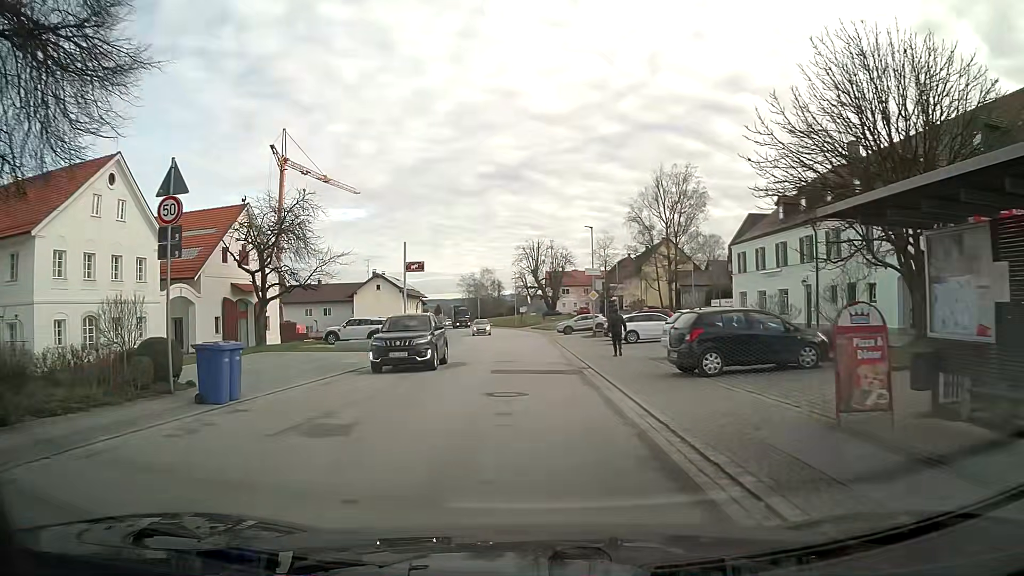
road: secondary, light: Day
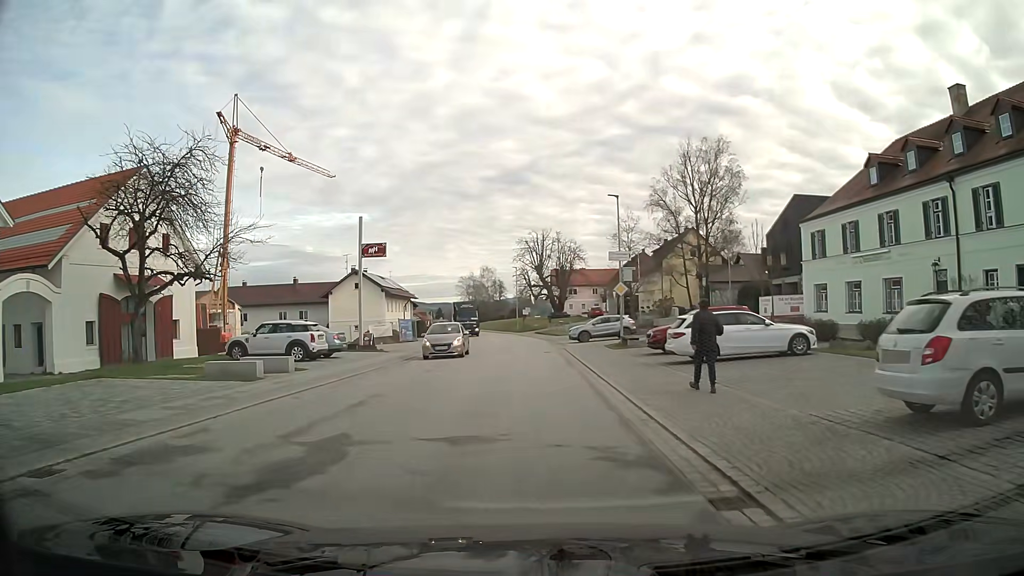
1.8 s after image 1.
(-0.1, +14.0) m; -1°
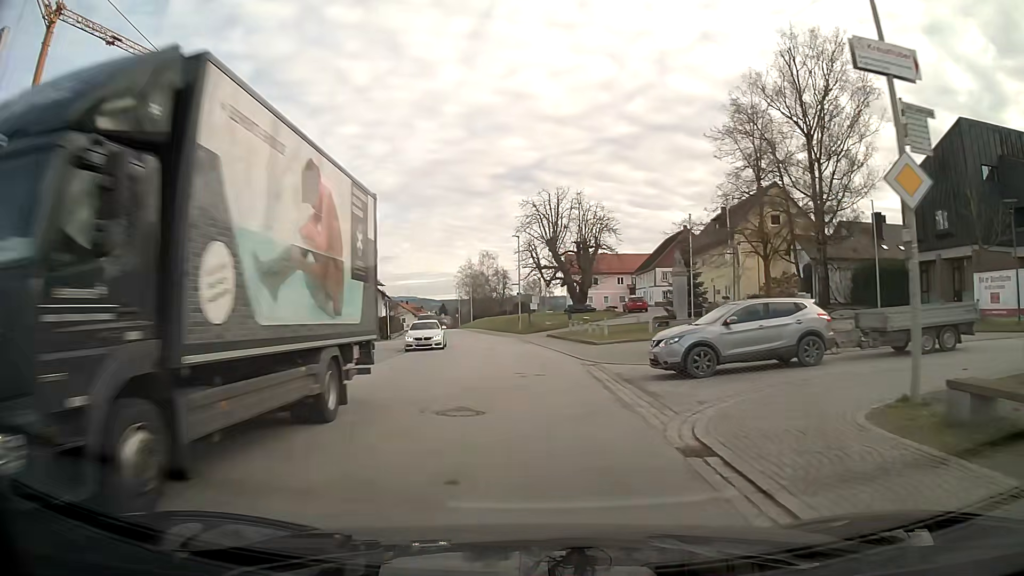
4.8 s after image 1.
(-0.1, +29.0) m; -1°
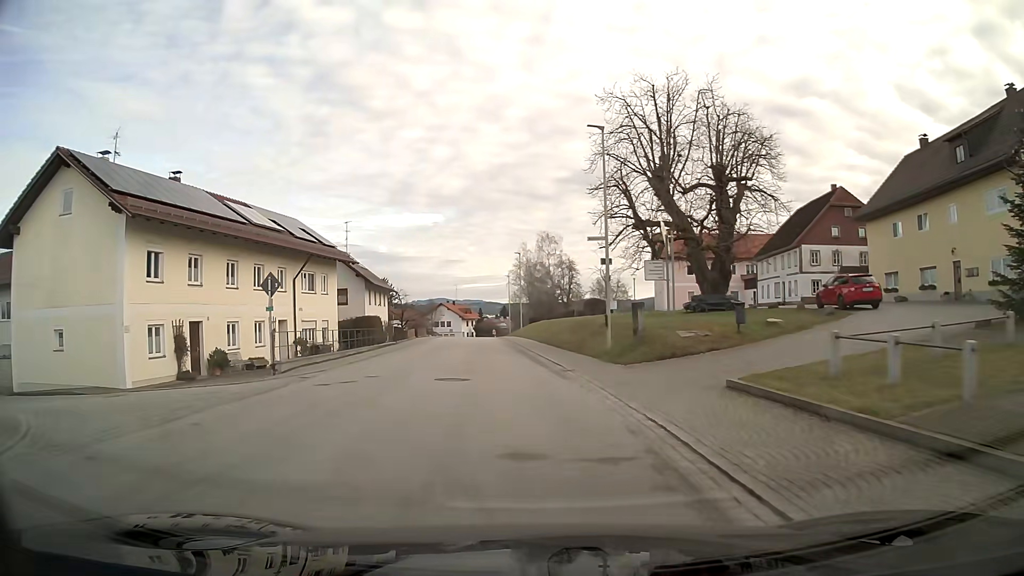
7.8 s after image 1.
(-1.4, +33.7) m; -6°
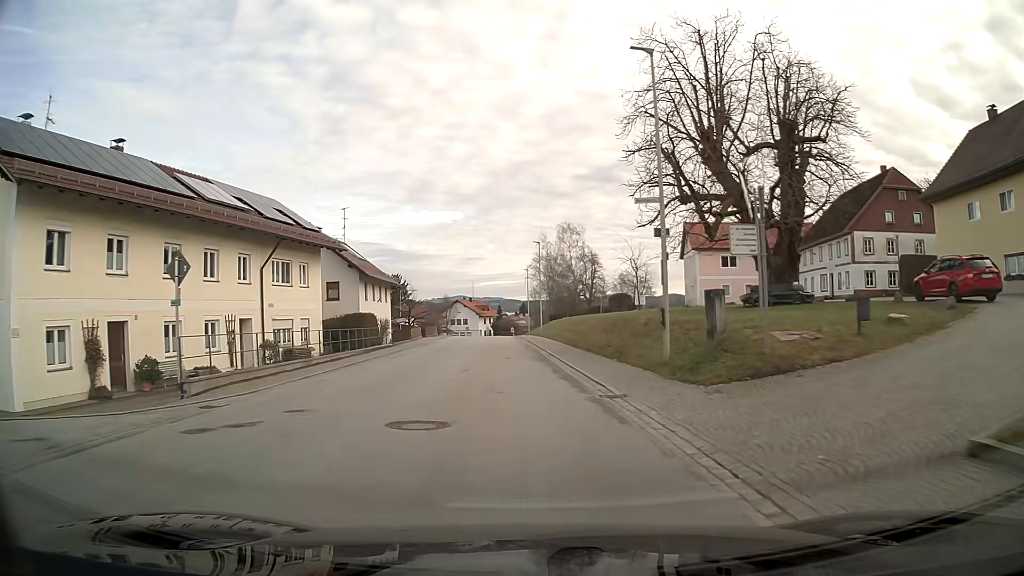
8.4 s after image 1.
(-0.1, +7.1) m; -2°
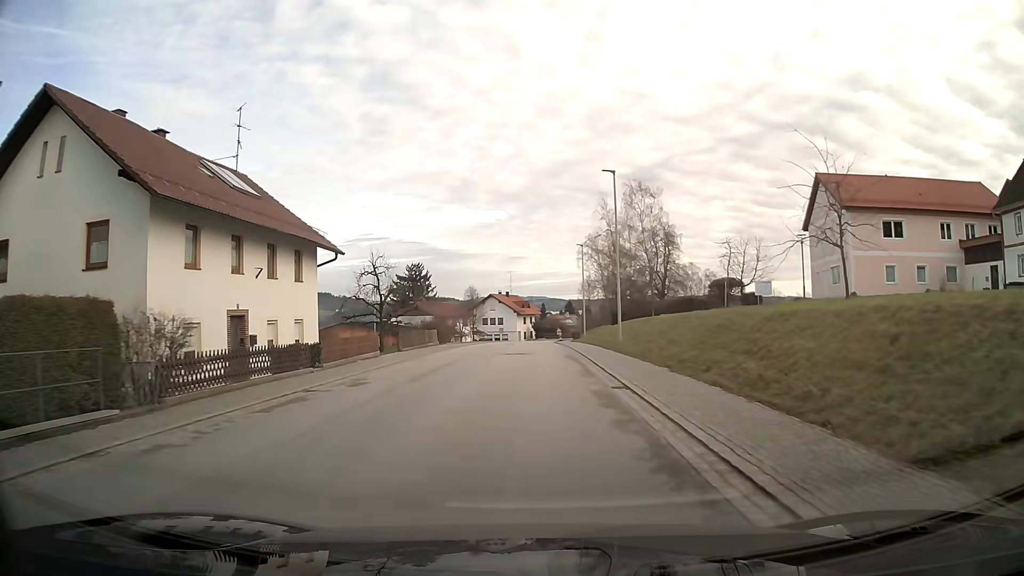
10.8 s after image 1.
(-1.1, +28.7) m; -3°
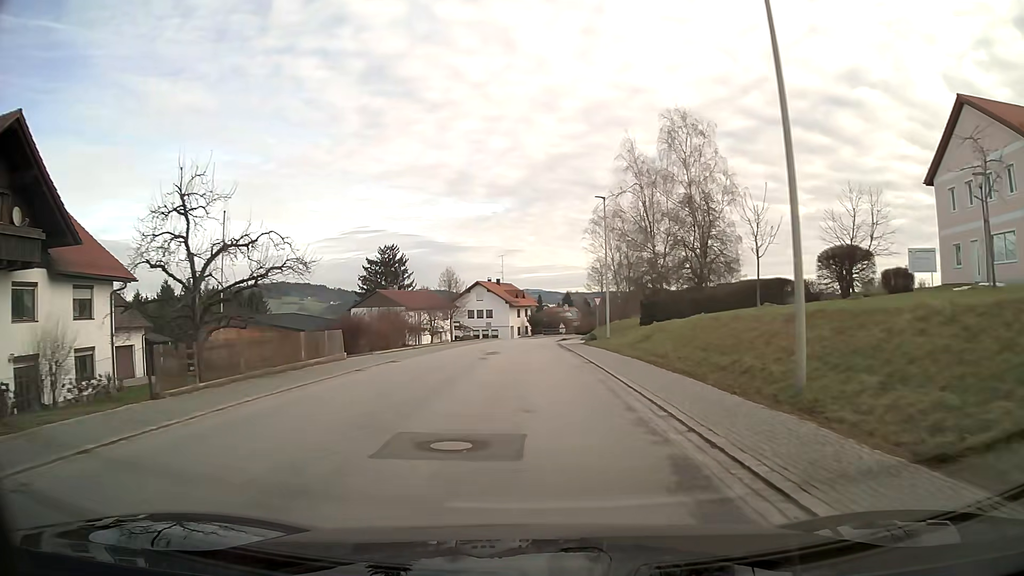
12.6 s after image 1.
(+0.1, +21.5) m; 0°
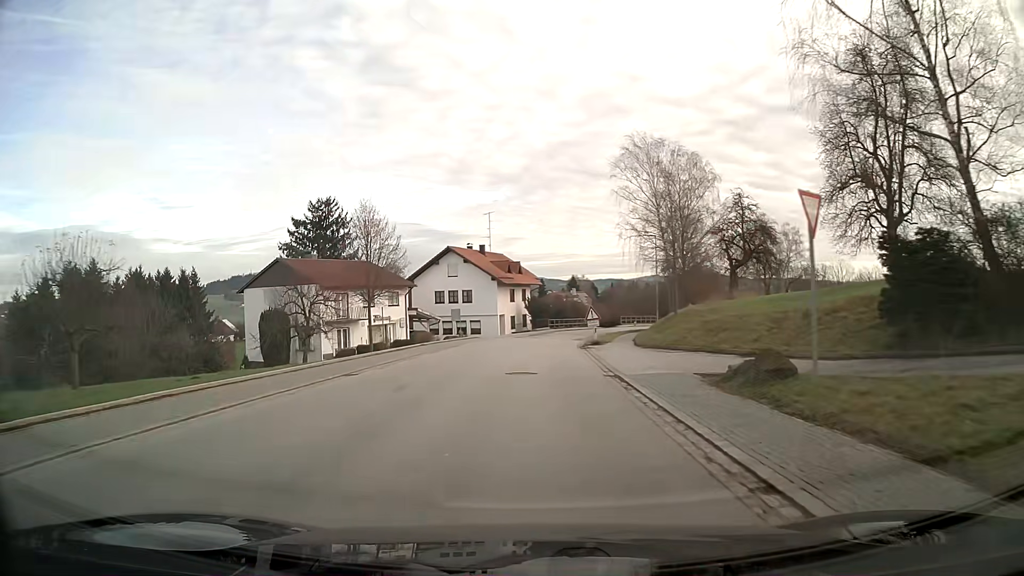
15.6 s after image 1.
(0.0, +36.1) m; 0°
(0, +10) (0, +20) (0, +30) (+1, +40) (+3, +50) (+6, +59) (+9, +69) (+13, +78) (+17, +87) (+22, +96) m
